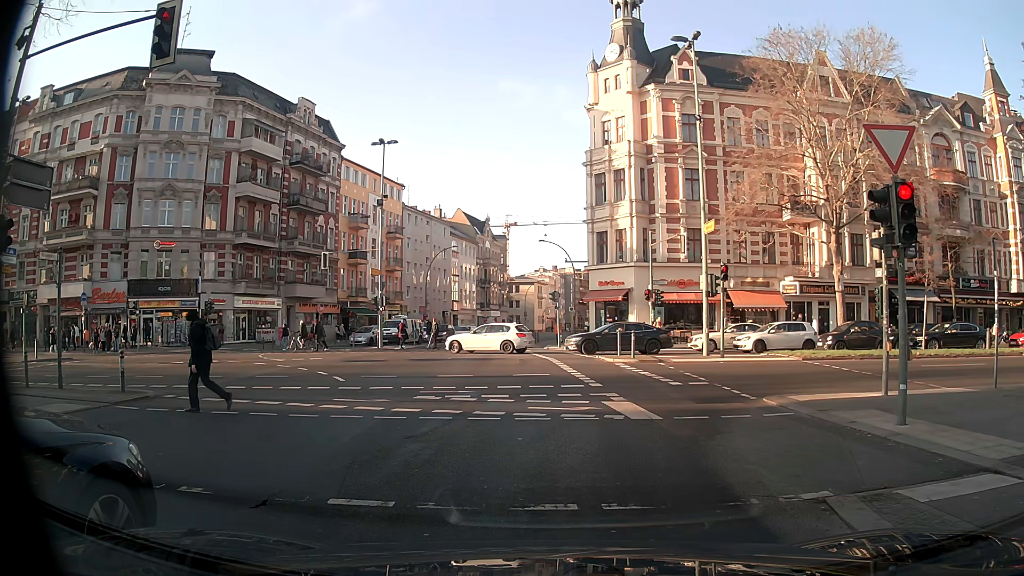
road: secondary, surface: asphalt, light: Day
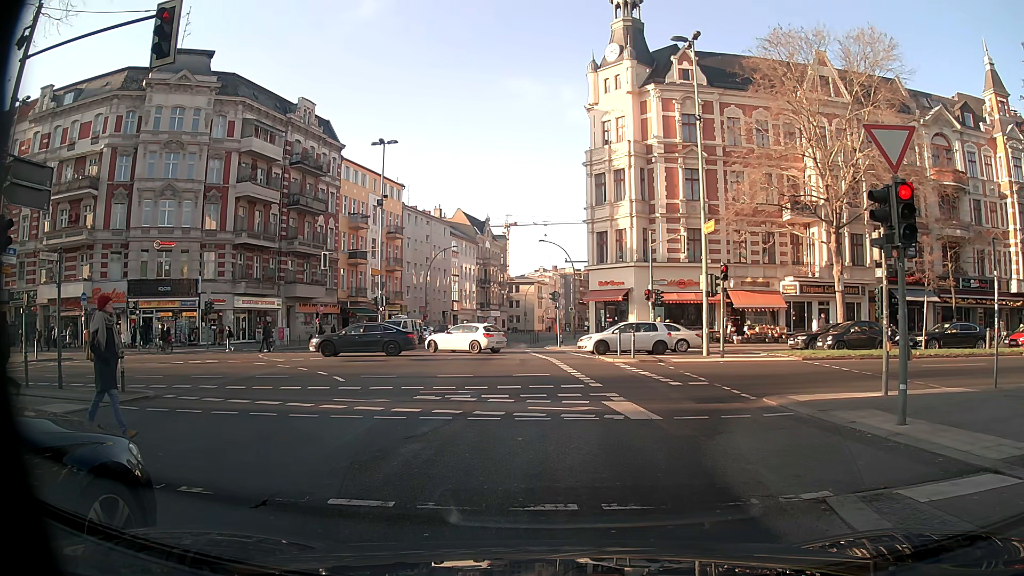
(0.0, 0.0) m; 0°
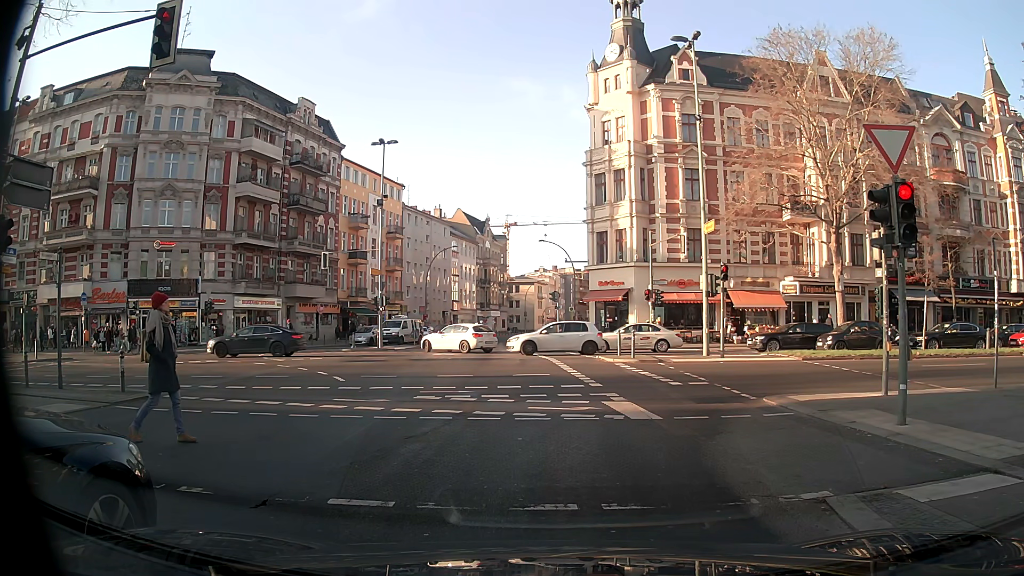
(0.0, 0.0) m; 0°
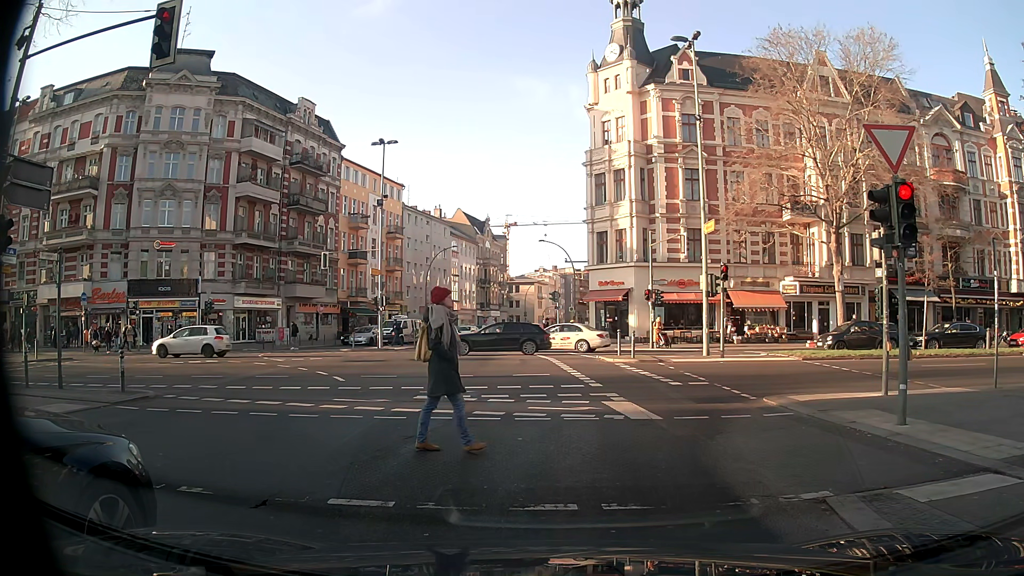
(0.0, 0.0) m; 0°
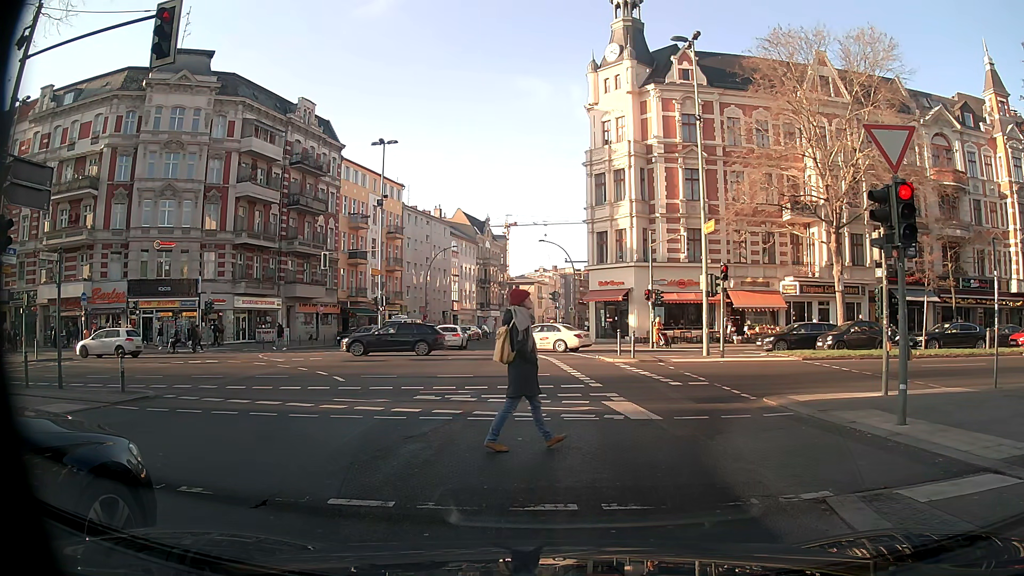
(0.0, 0.0) m; 0°
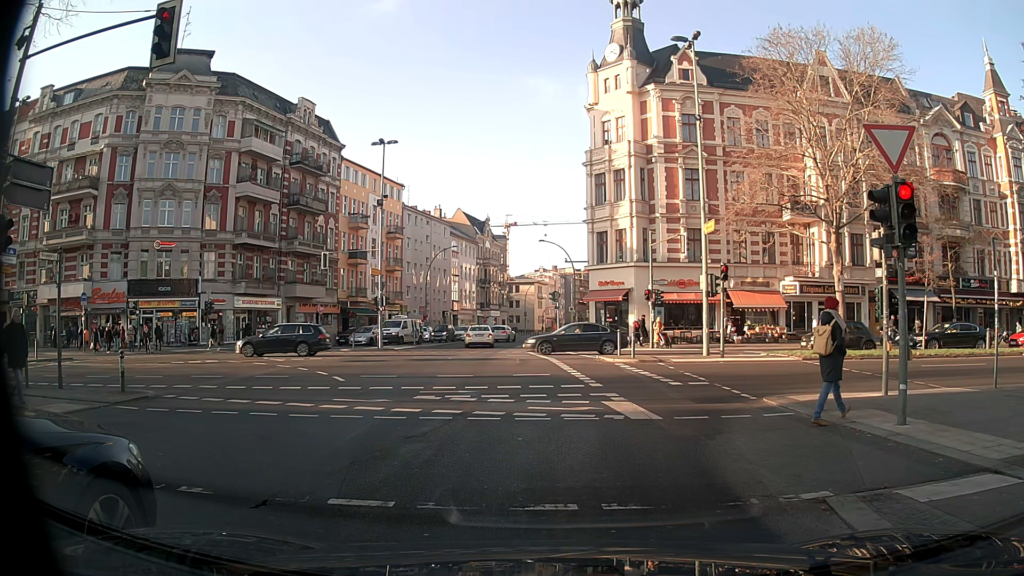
(0.0, 0.0) m; 0°
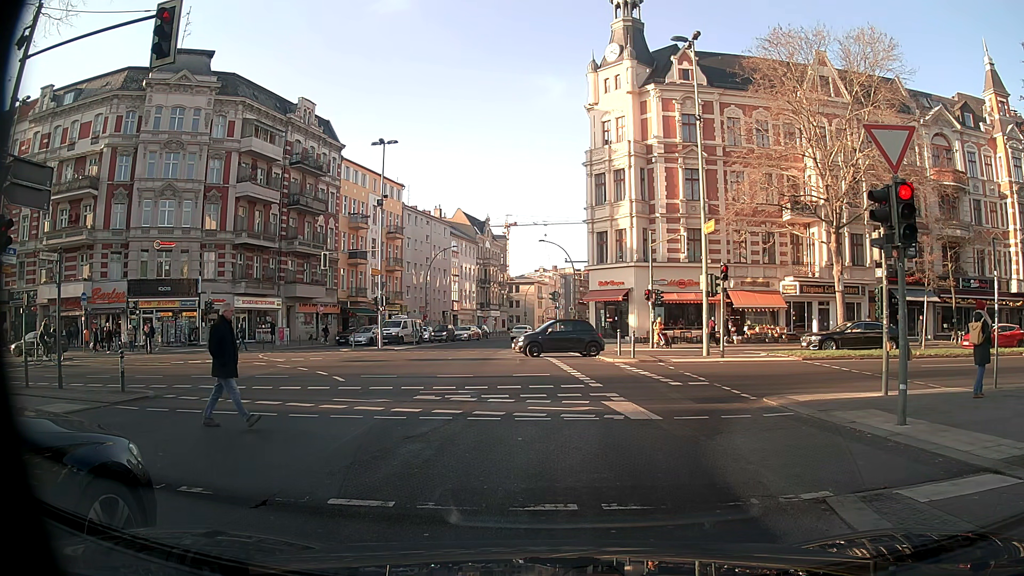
(0.0, 0.0) m; 0°
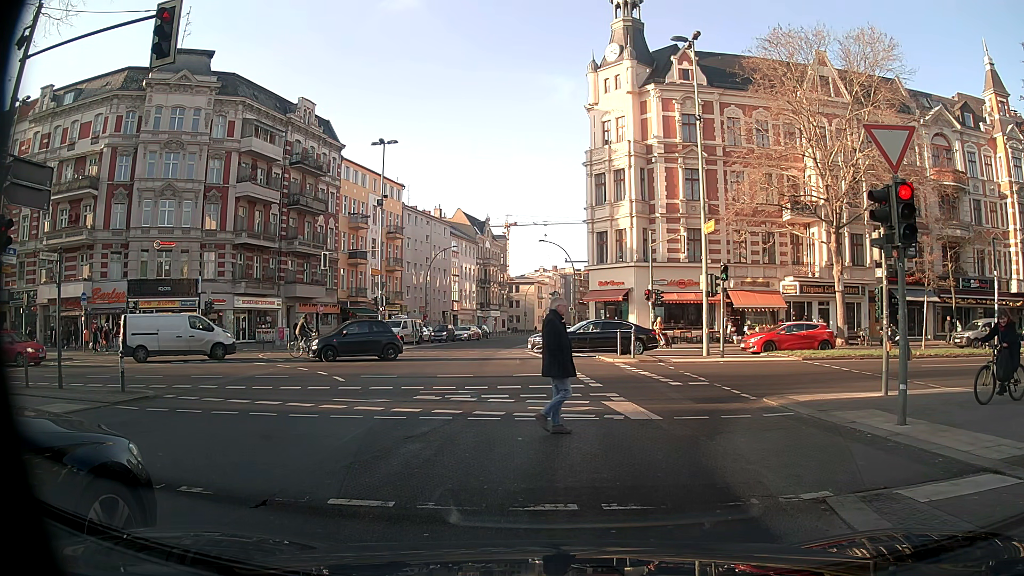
(0.0, 0.0) m; 0°
